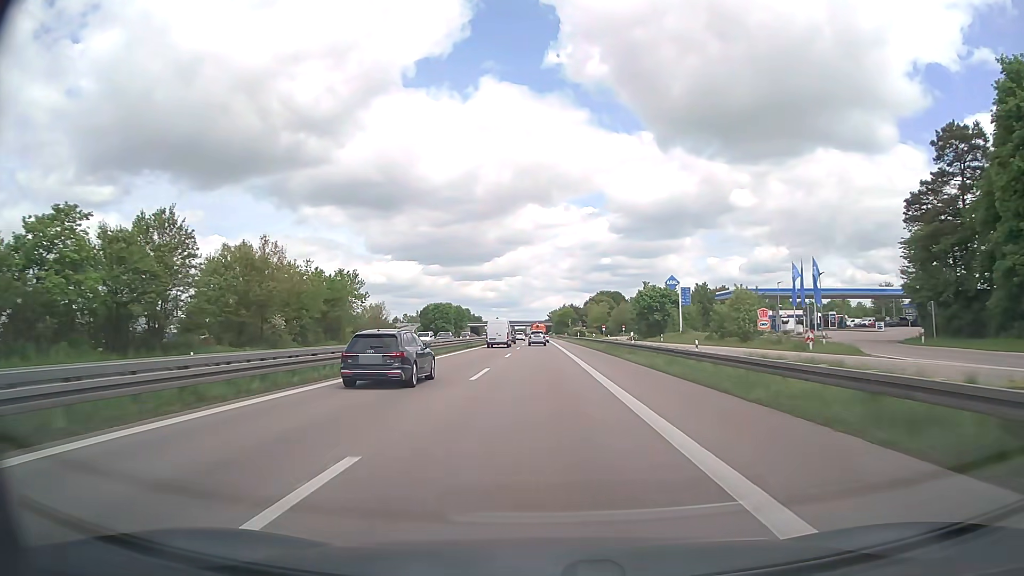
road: trunk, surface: asphalt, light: Day
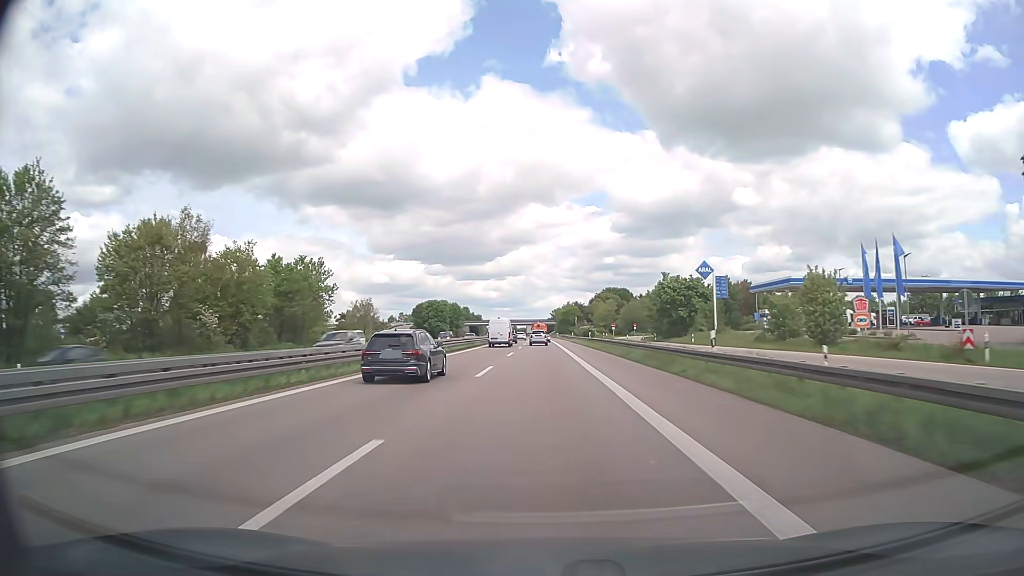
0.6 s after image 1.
(0.0, +16.8) m; 0°
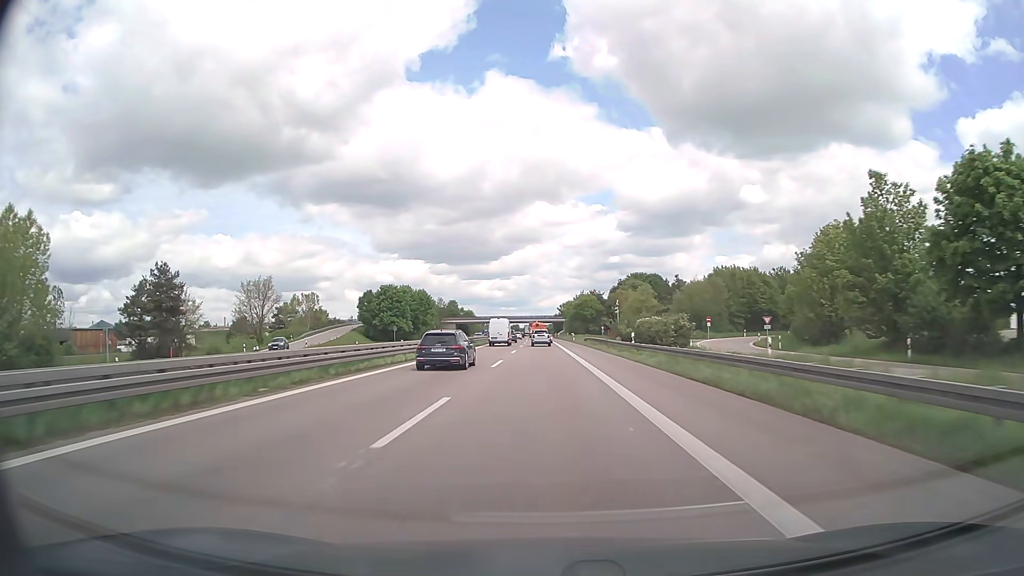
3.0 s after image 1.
(-0.3, +66.4) m; 0°
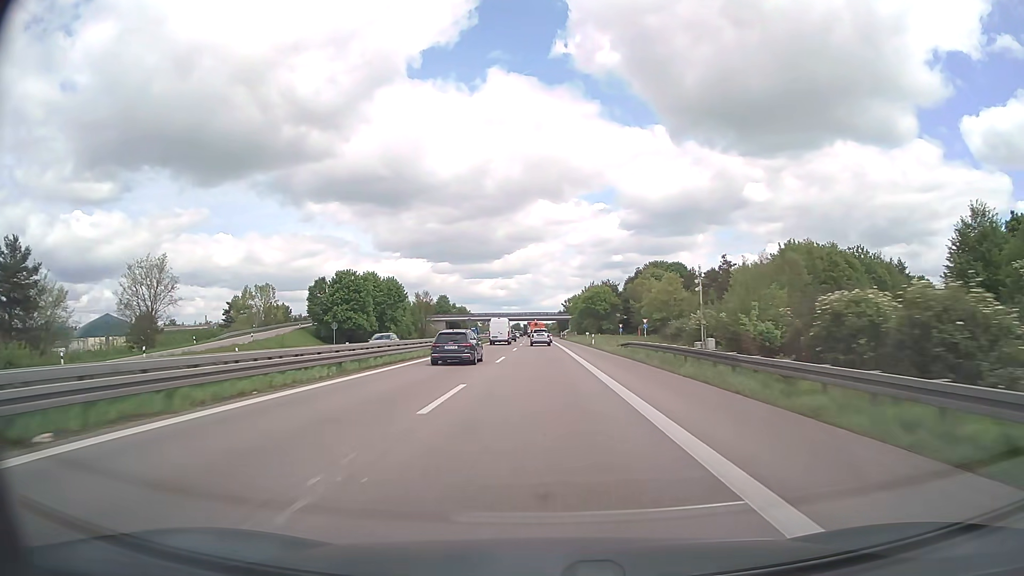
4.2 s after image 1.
(-0.1, +32.7) m; 0°
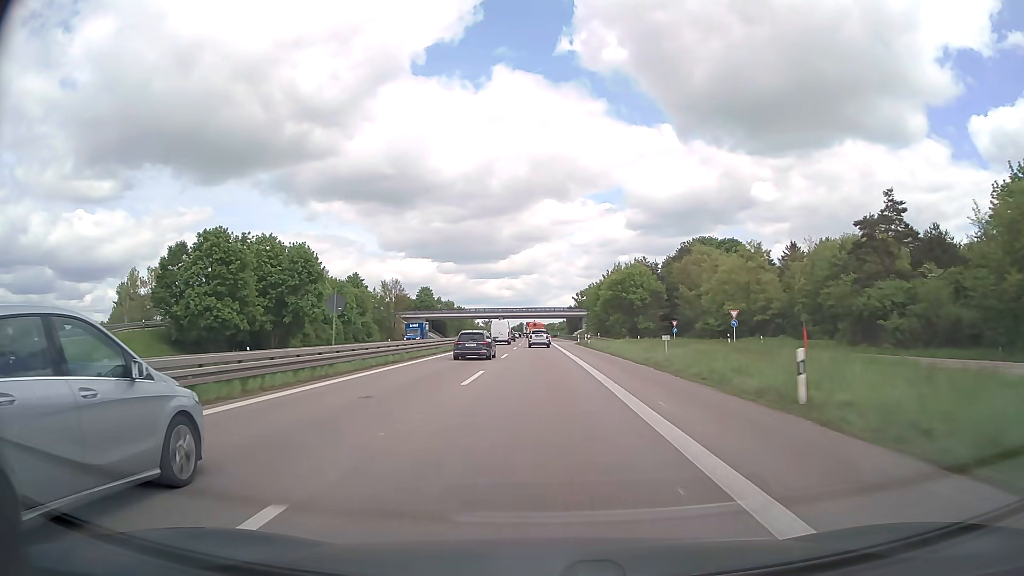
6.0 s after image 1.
(-0.1, +47.8) m; 0°
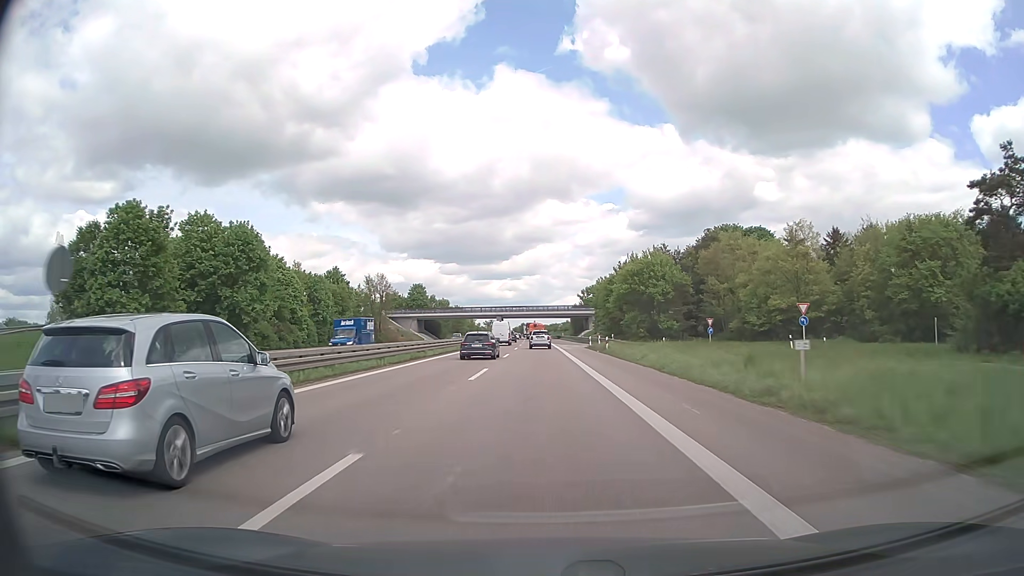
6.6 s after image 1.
(0.0, +15.8) m; 0°
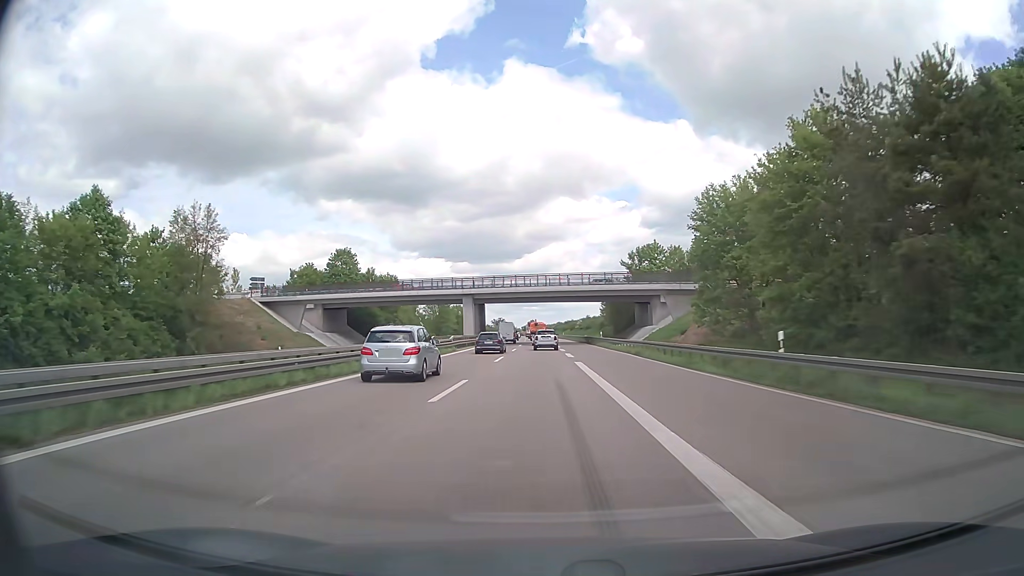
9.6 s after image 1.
(-0.5, +78.2) m; -1°
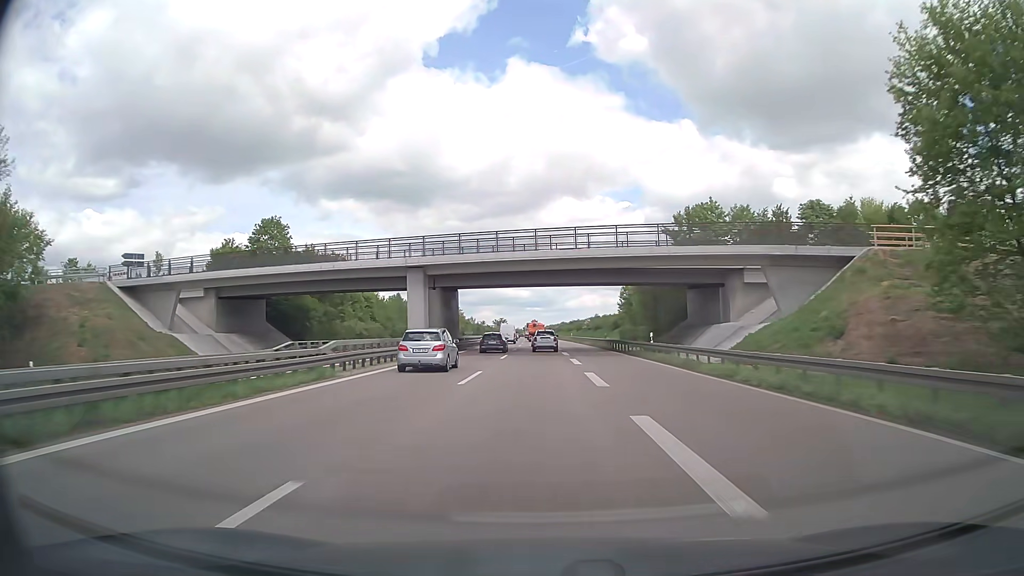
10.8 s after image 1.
(-0.1, +31.2) m; 0°
(0, +10) (0, +20) (0, +30) (0, +40) (0, +50) (-1, +60) (-1, +70) (-1, +80) (-1, +90) (-1, +100) m
